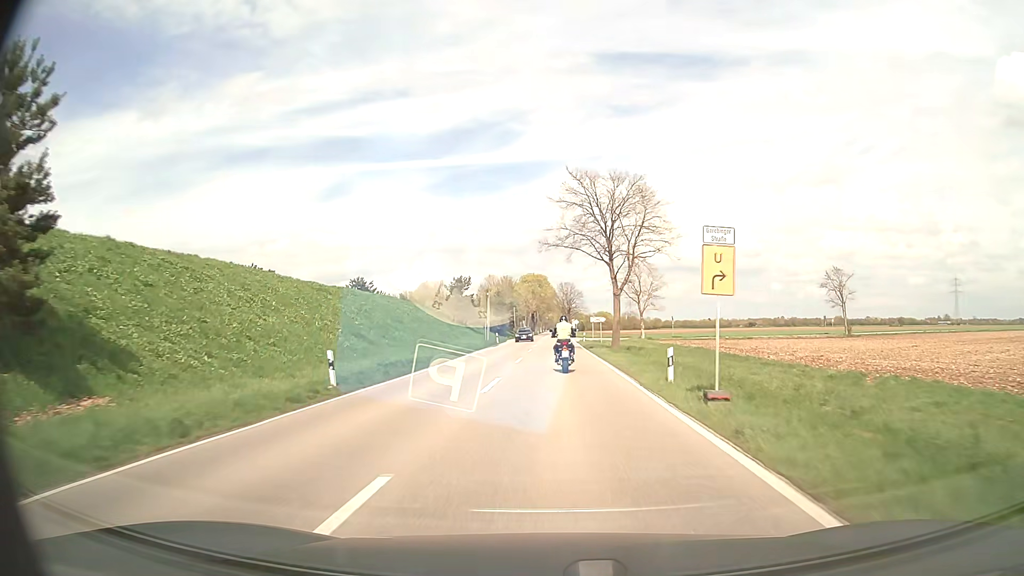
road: secondary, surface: asphalt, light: Day
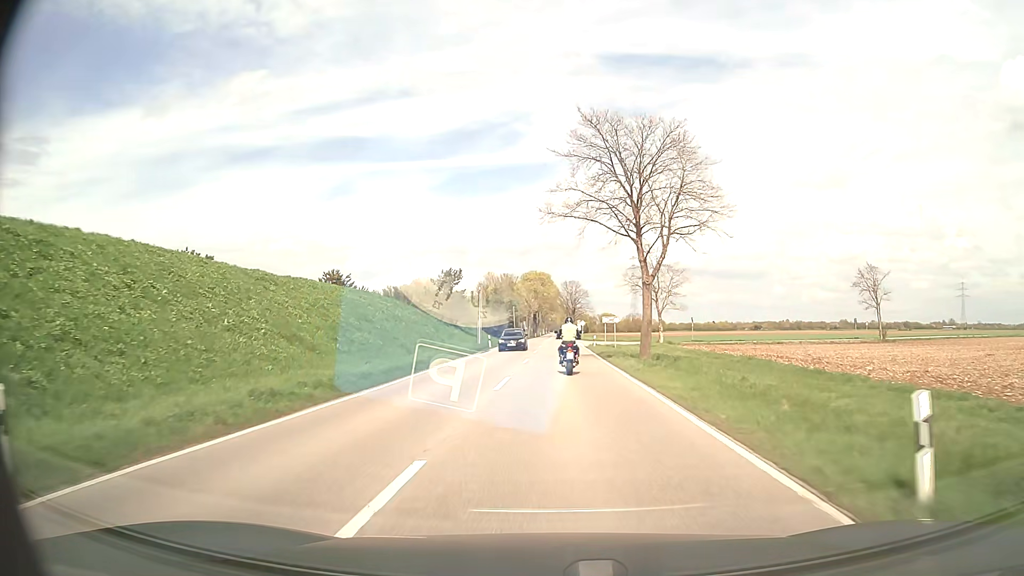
(0.0, +11.3) m; 0°
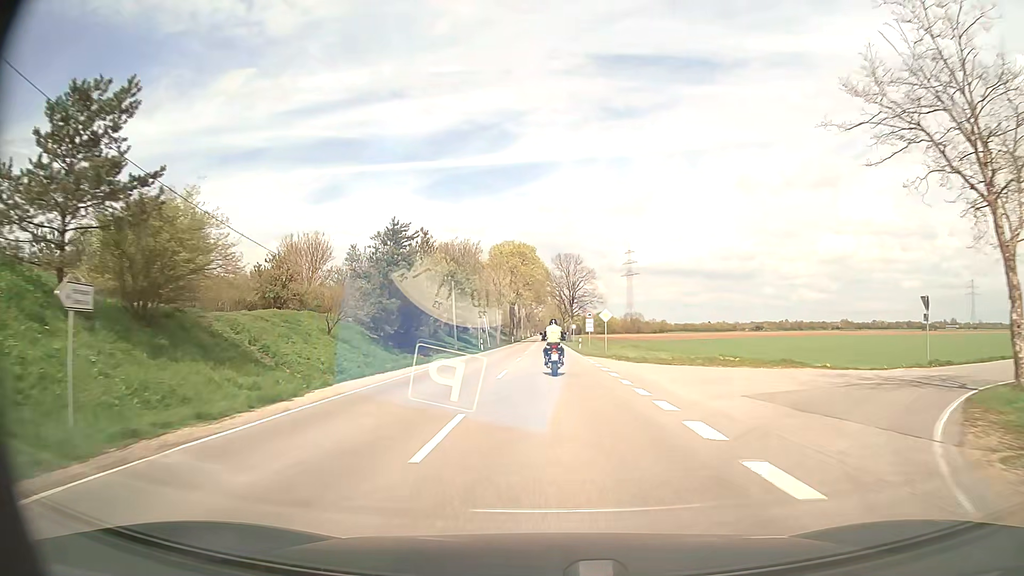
(+0.8, +56.4) m; +1°
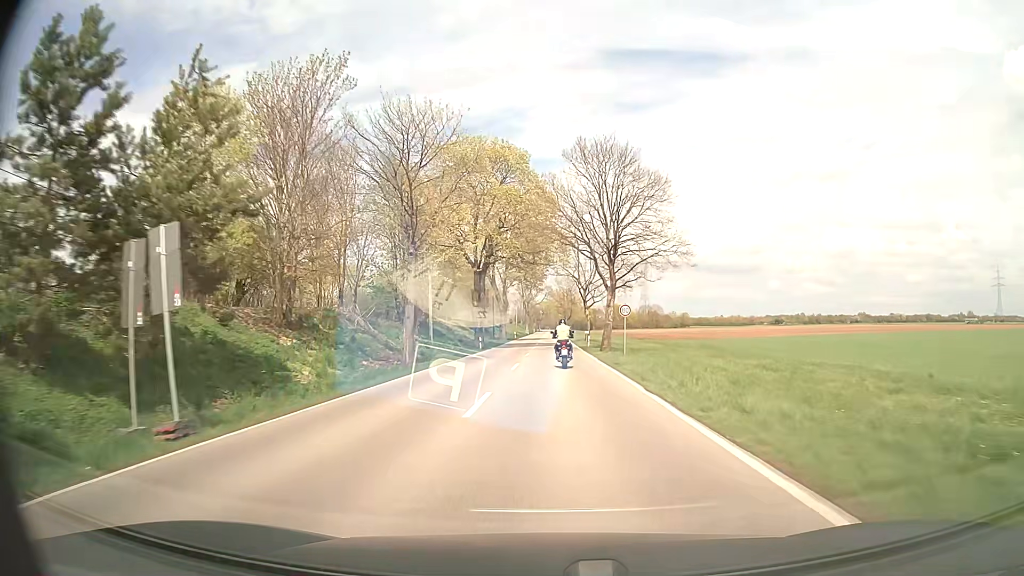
(-0.2, +56.4) m; 0°
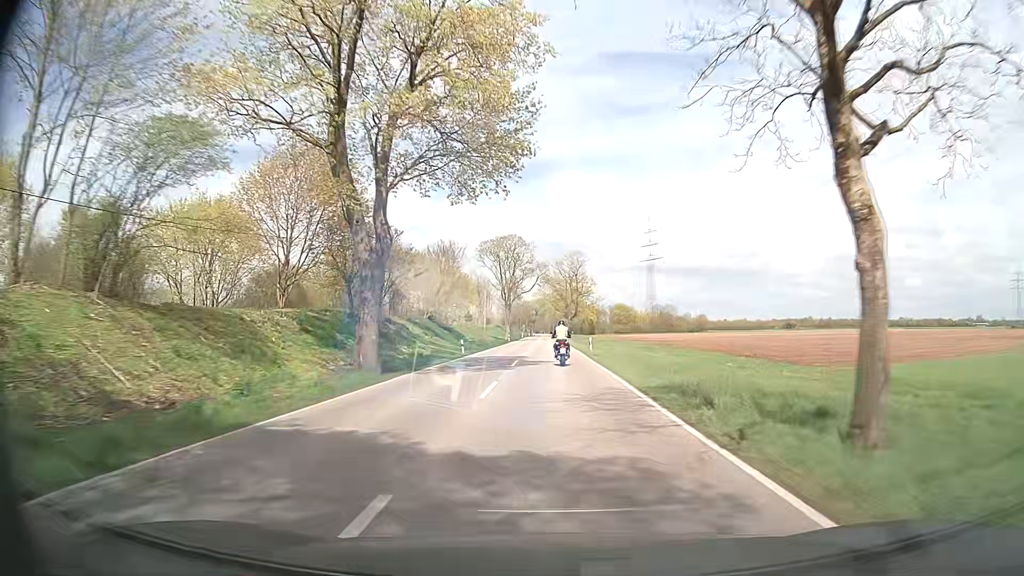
(+0.1, +57.2) m; 0°
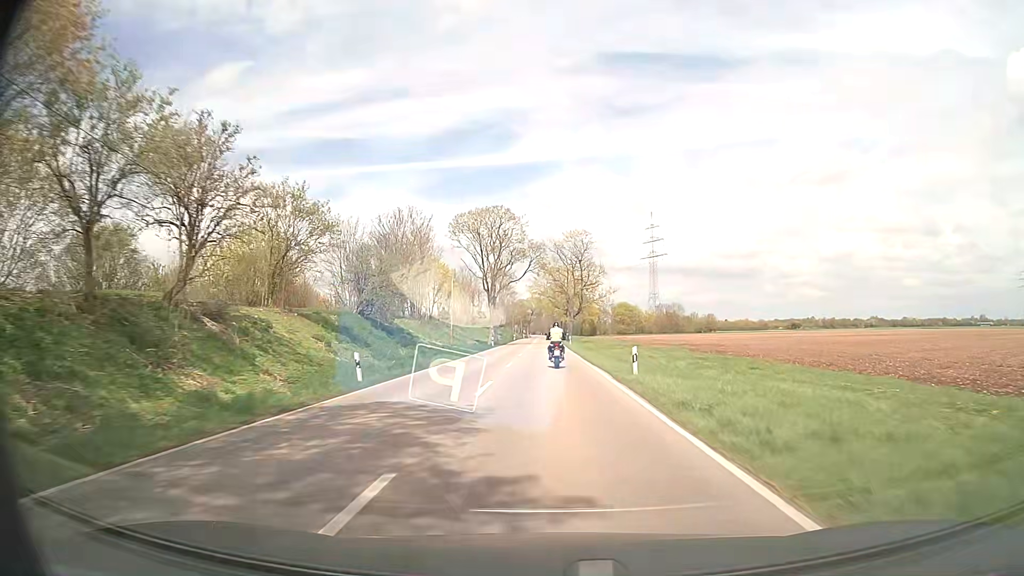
(+0.1, +23.3) m; +1°
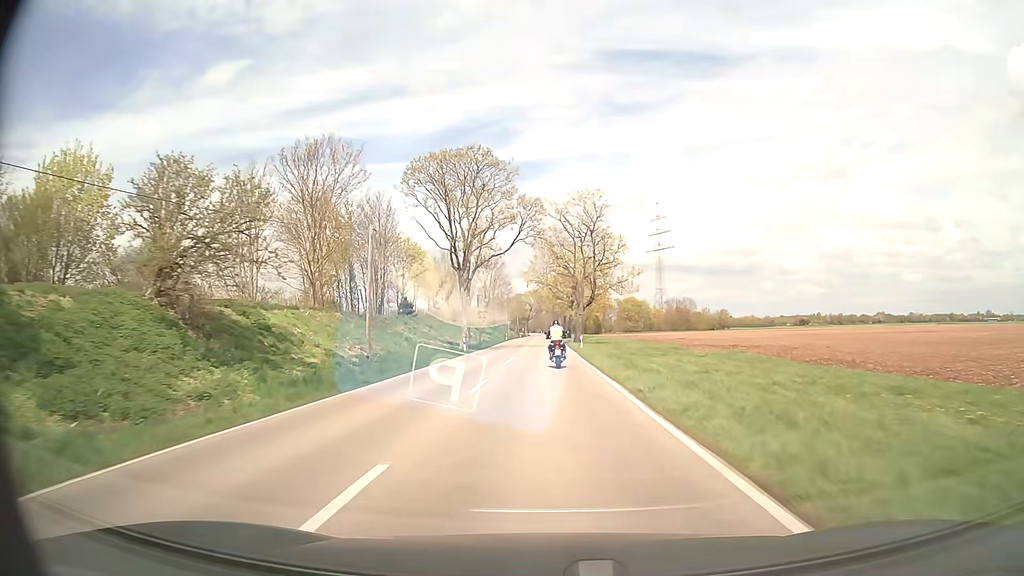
(0.0, +23.7) m; 0°
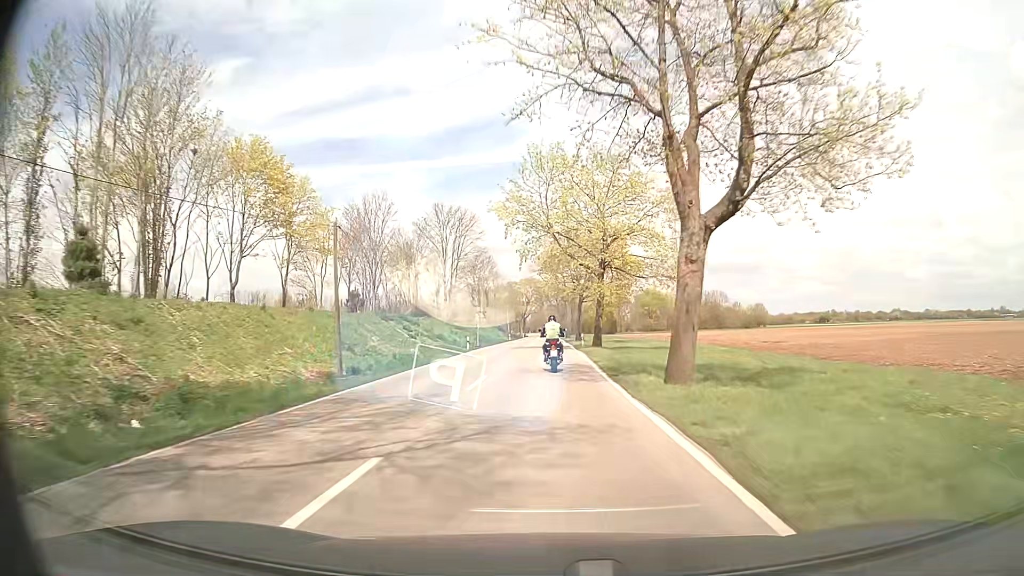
(-0.2, +47.8) m; 0°
(0, +10) (0, +20) (0, +30) (0, +40) (0, +50) (0, +60) (0, +70) (0, +80) (0, +90) (0, +100) m
